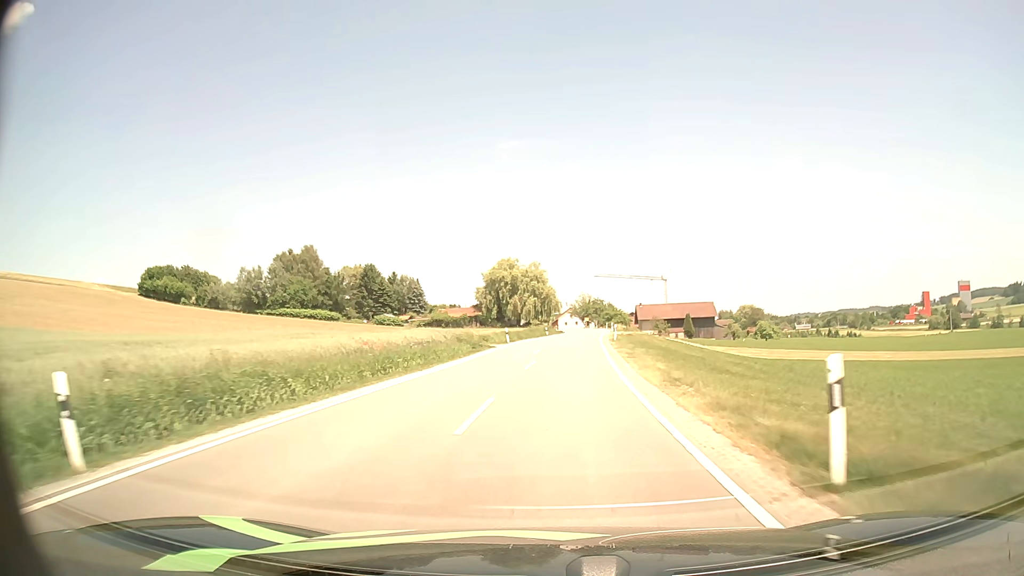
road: secondary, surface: asphalt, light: Day
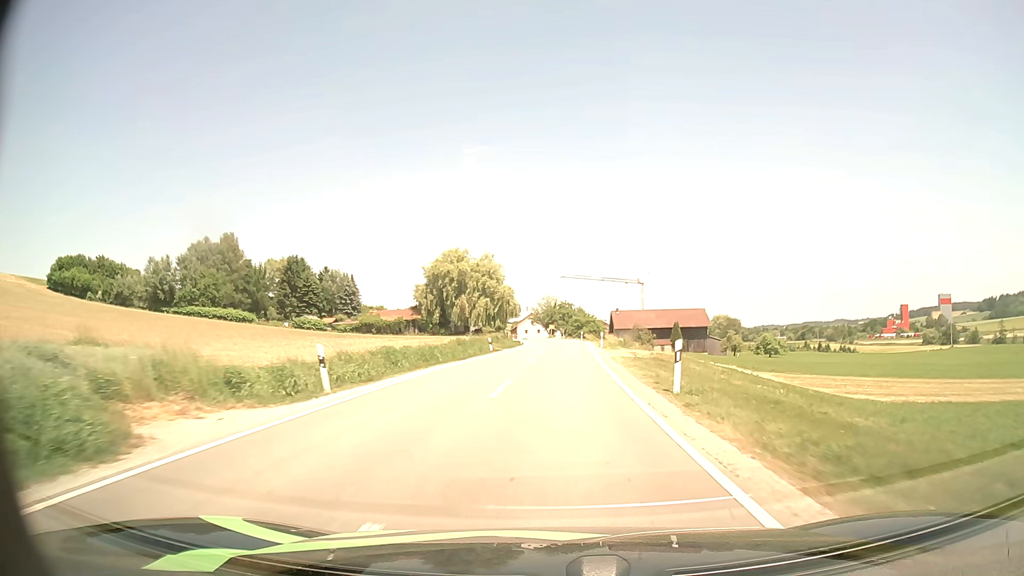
(+1.0, +31.8) m; +3°
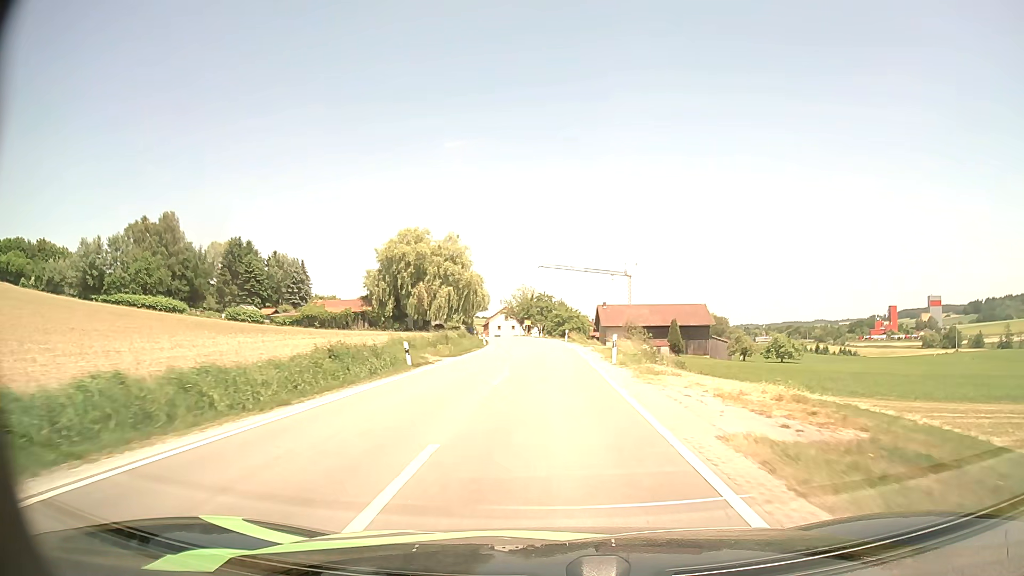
(+0.4, +21.1) m; +2°
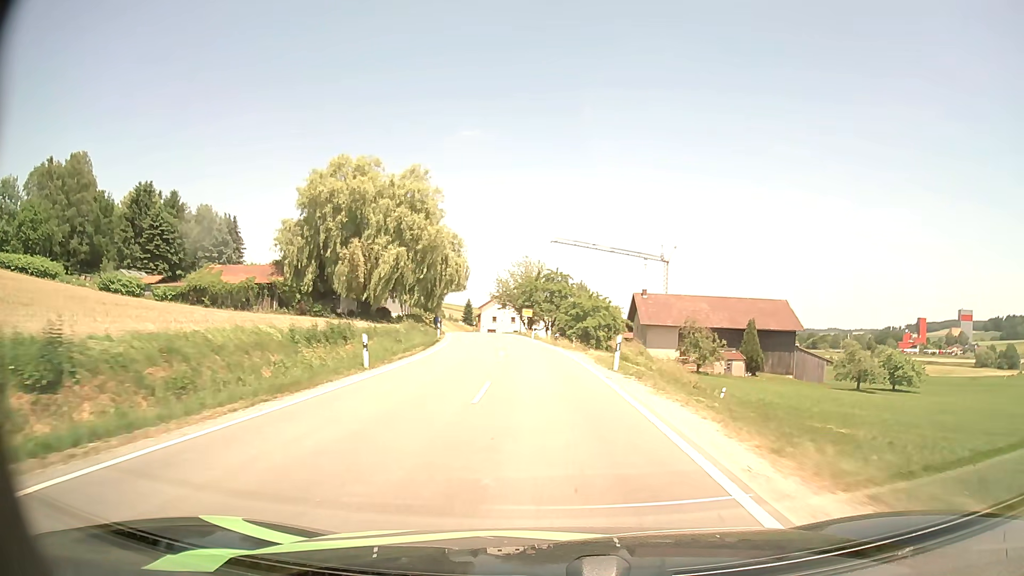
(0.0, +40.4) m; -1°
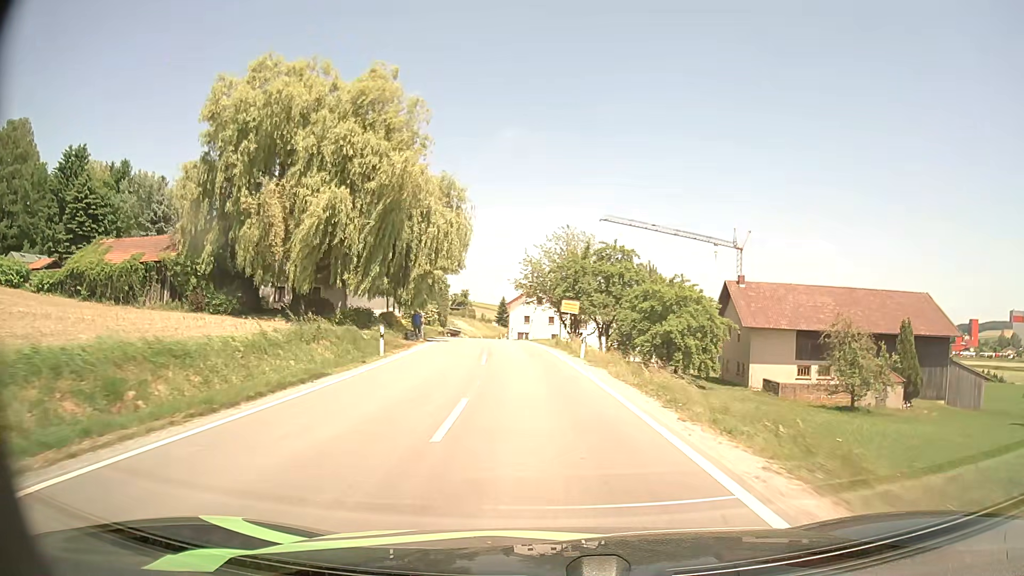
(-0.8, +27.7) m; -3°
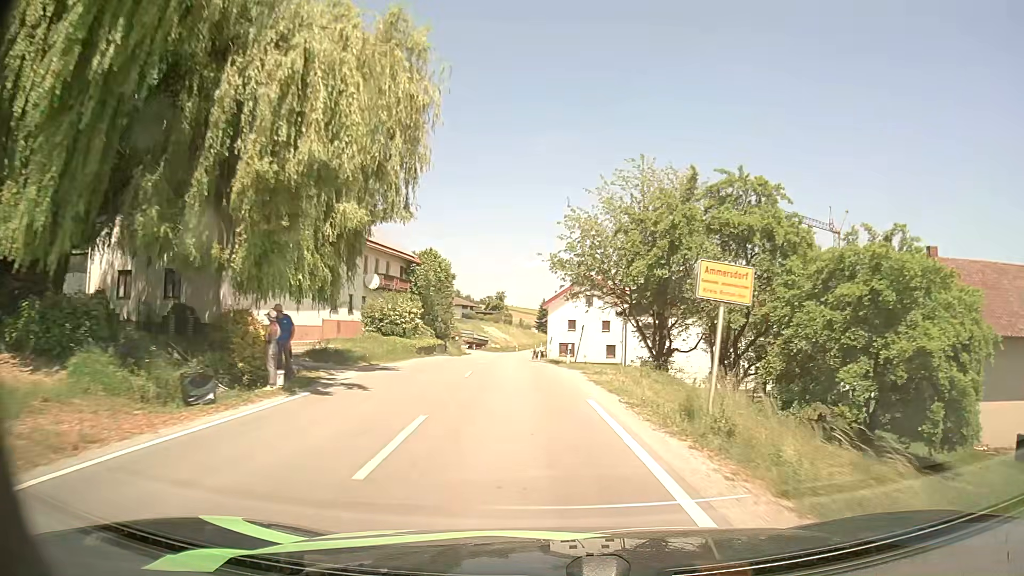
(-0.9, +25.8) m; -4°
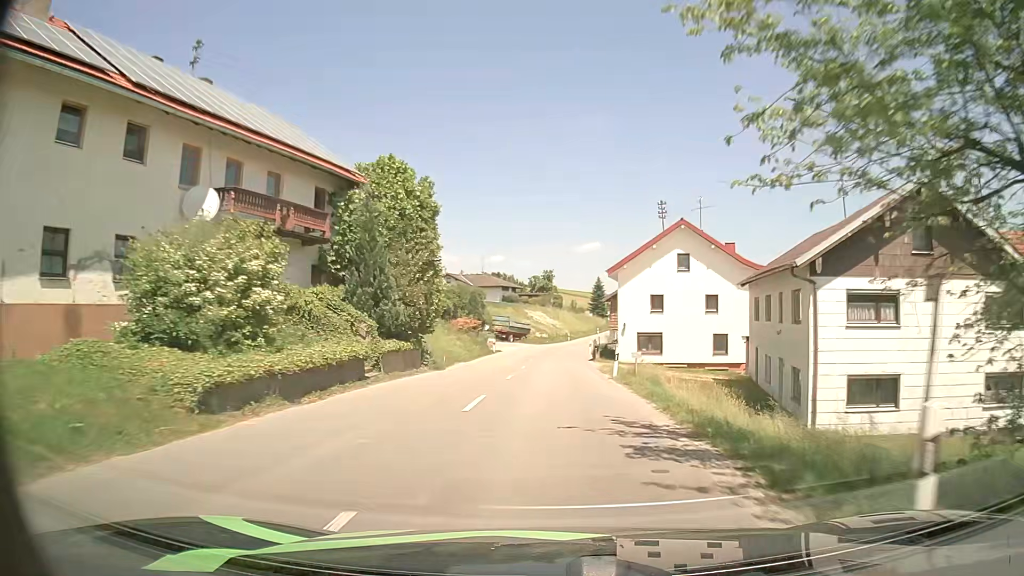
(-0.9, +25.4) m; -4°
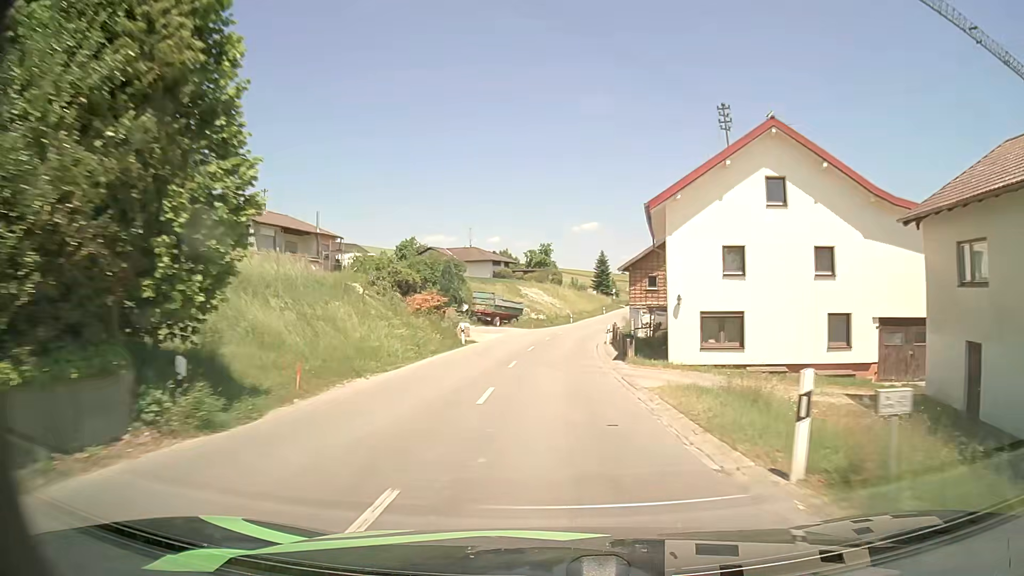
(+0.1, +17.5) m; +1°
(0, +10) (0, +20) (+1, +30) (+1, +40) (+2, +50) (+4, +60) (+5, +70) (+7, +80) (+9, +89) (+11, +99) m
